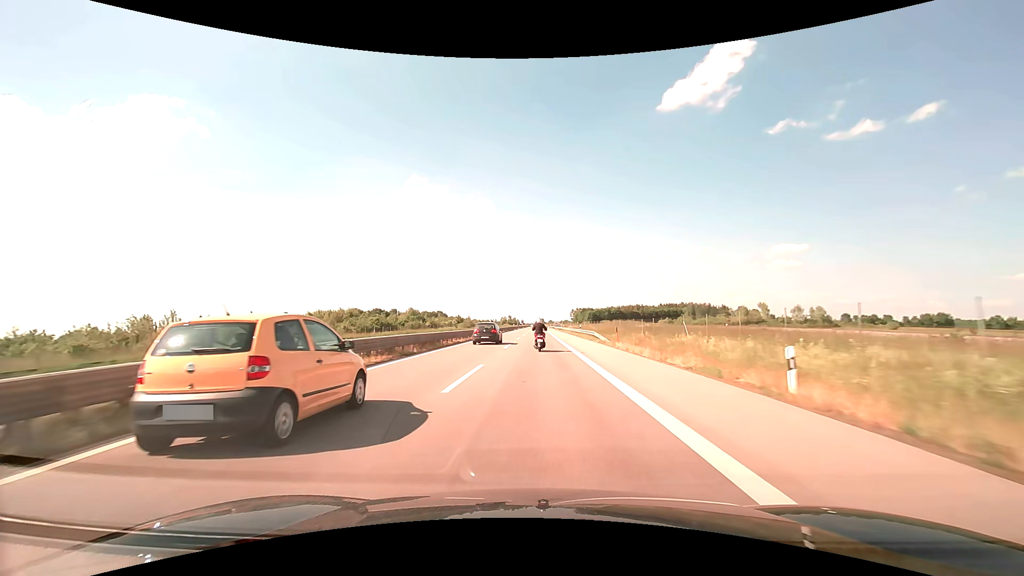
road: trunk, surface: asphalt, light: Day
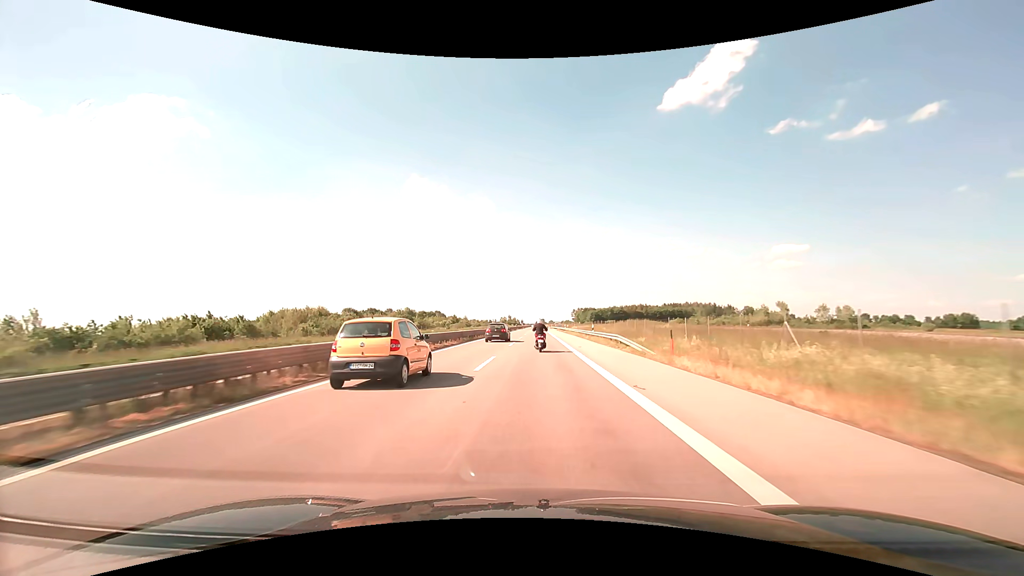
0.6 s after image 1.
(0.0, +12.9) m; 0°
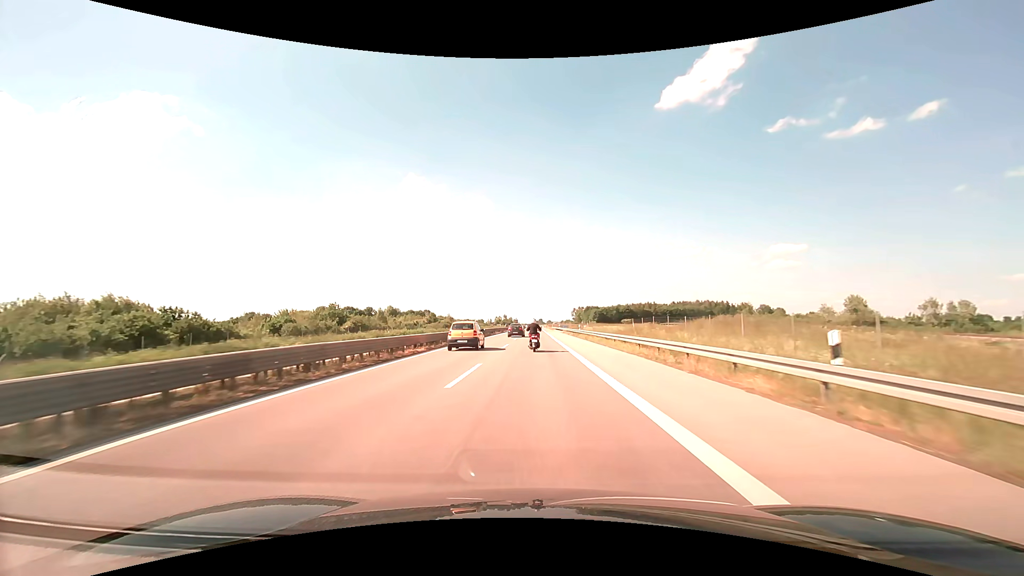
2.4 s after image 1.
(+0.1, +38.6) m; 0°
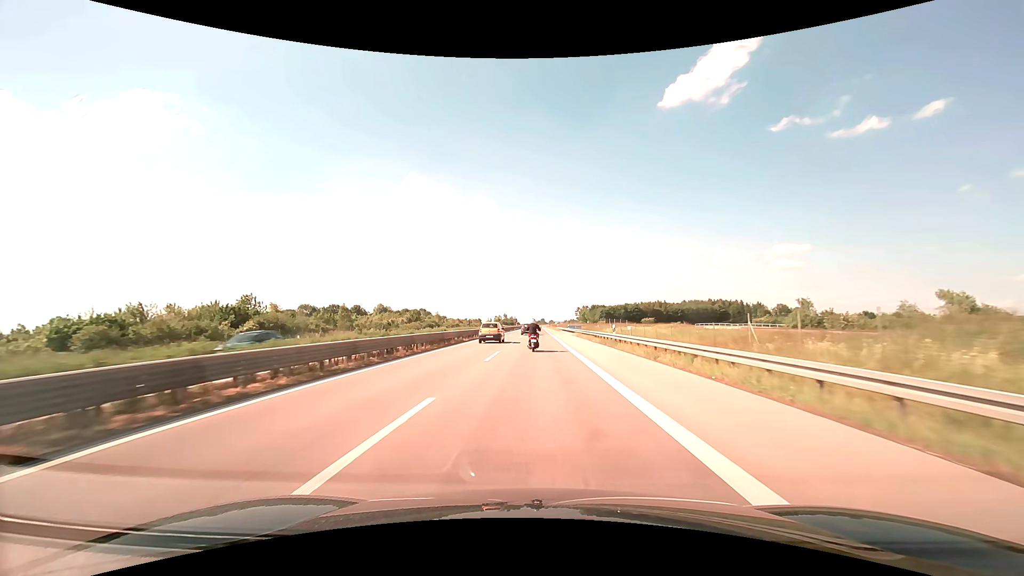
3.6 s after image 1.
(-0.1, +25.7) m; 0°
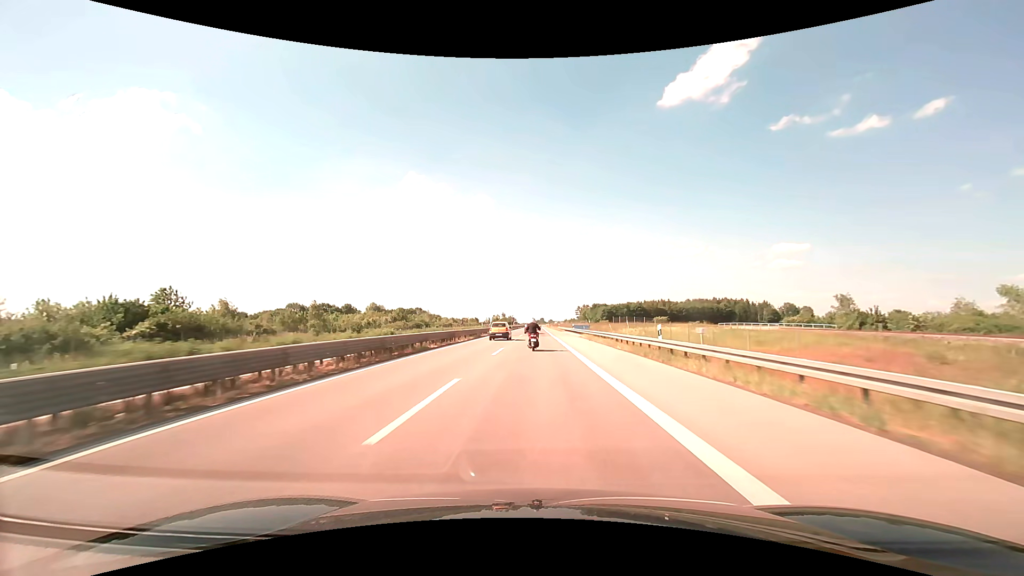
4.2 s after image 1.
(0.0, +12.8) m; 0°
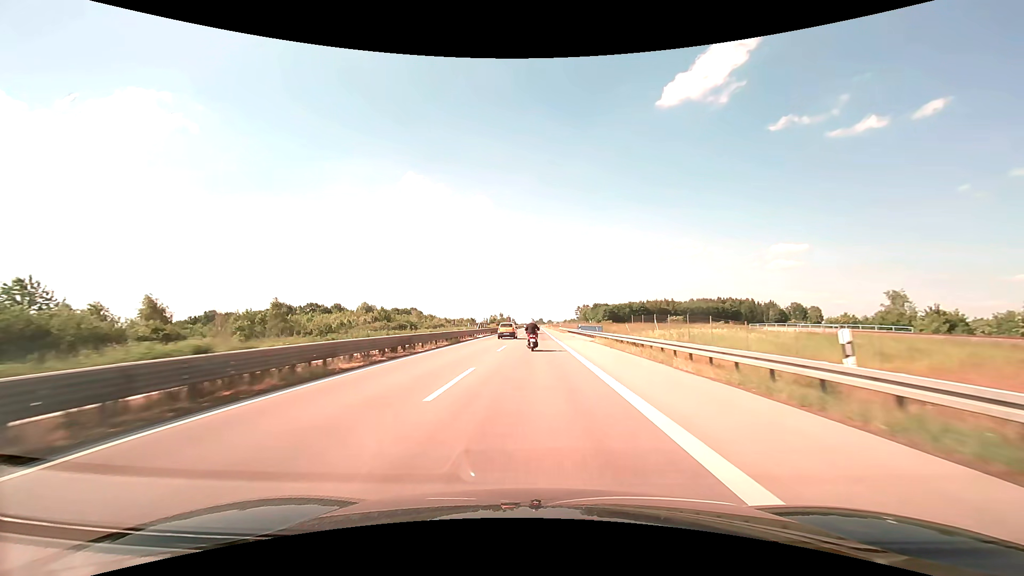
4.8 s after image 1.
(0.0, +12.8) m; 0°
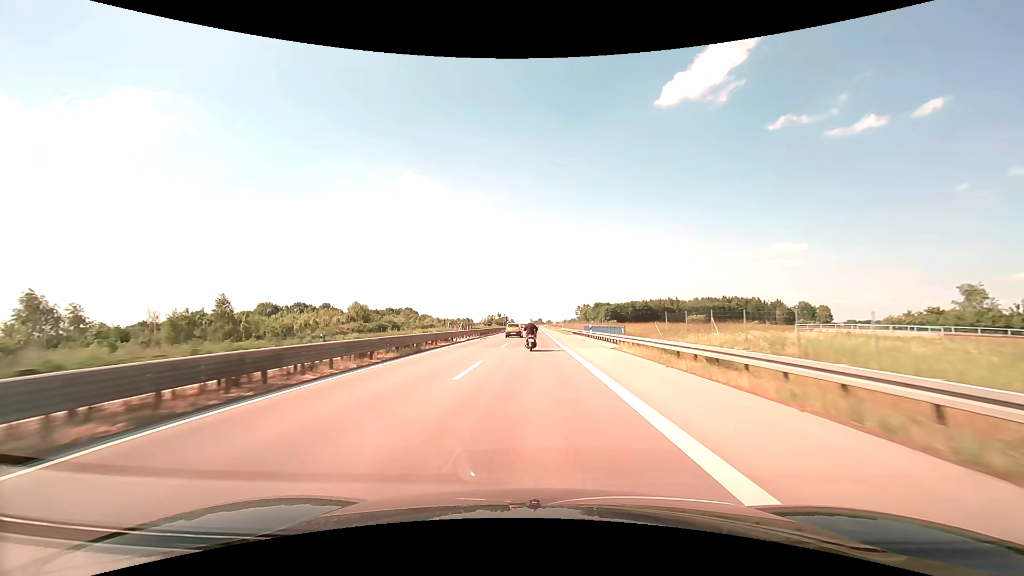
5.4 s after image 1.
(0.0, +12.8) m; 0°
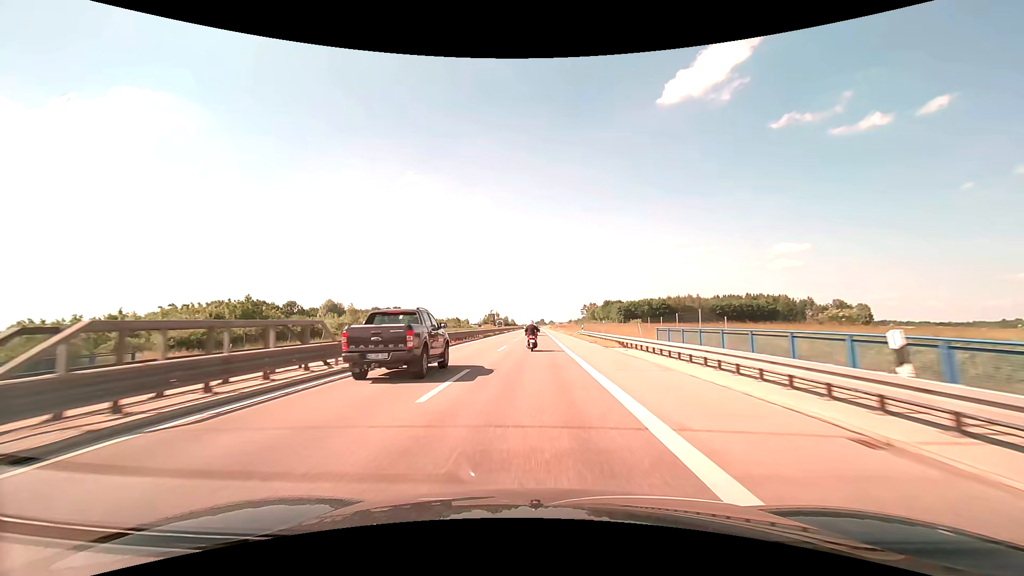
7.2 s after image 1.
(0.0, +38.5) m; 0°
(0, +10) (0, +20) (0, +30) (0, +40) (0, +50) (0, +60) (0, +70) (0, +80) (0, +90) (0, +100) m
